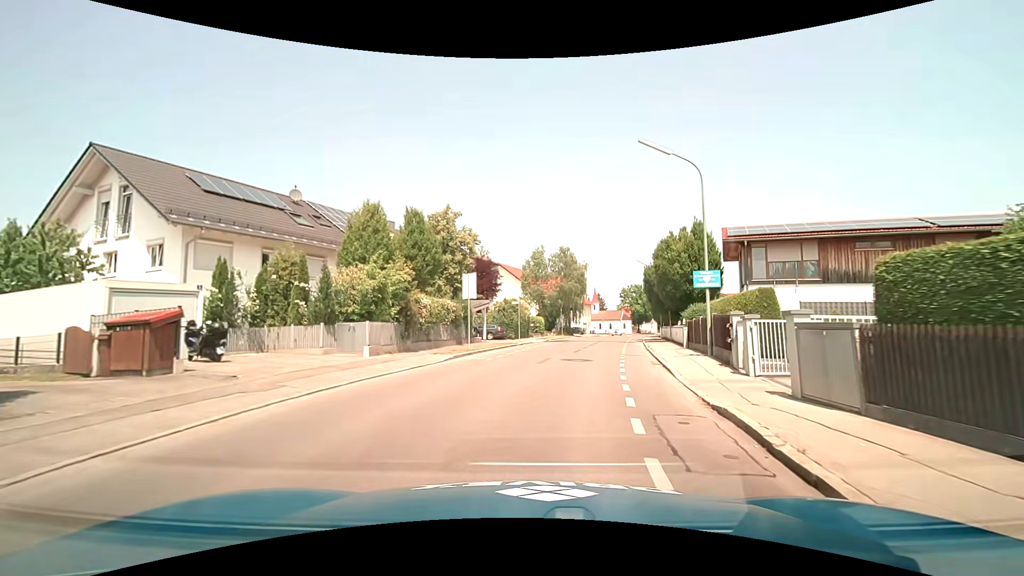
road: tertiary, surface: asphalt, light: Day
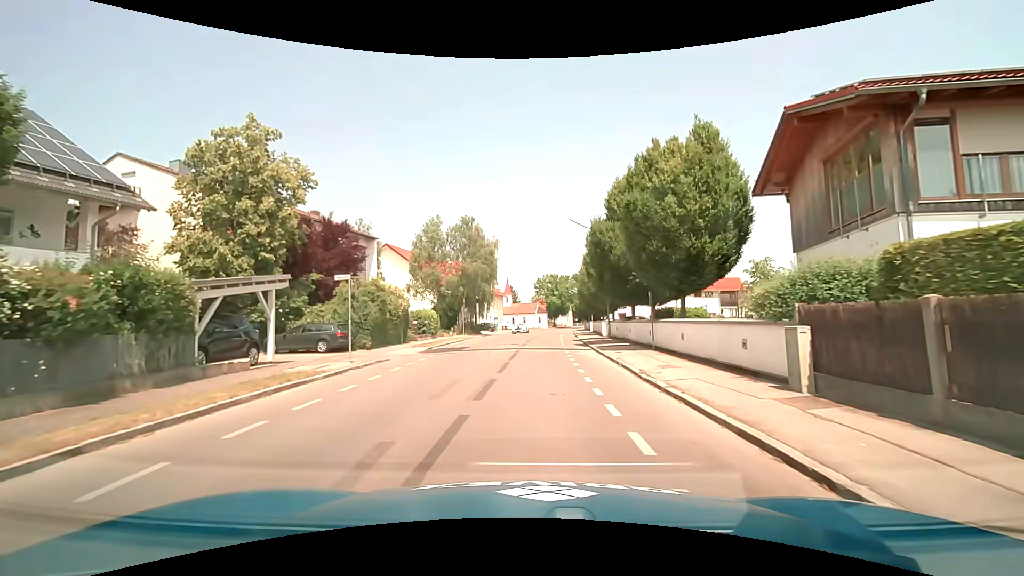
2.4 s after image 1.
(+2.0, +19.1) m; +10°
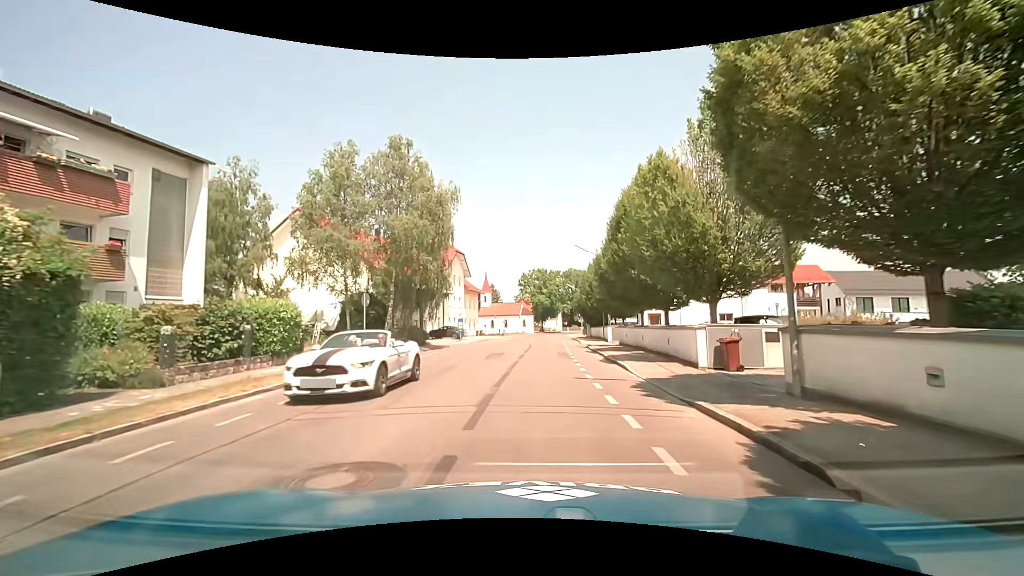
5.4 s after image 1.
(+0.3, +24.7) m; +1°
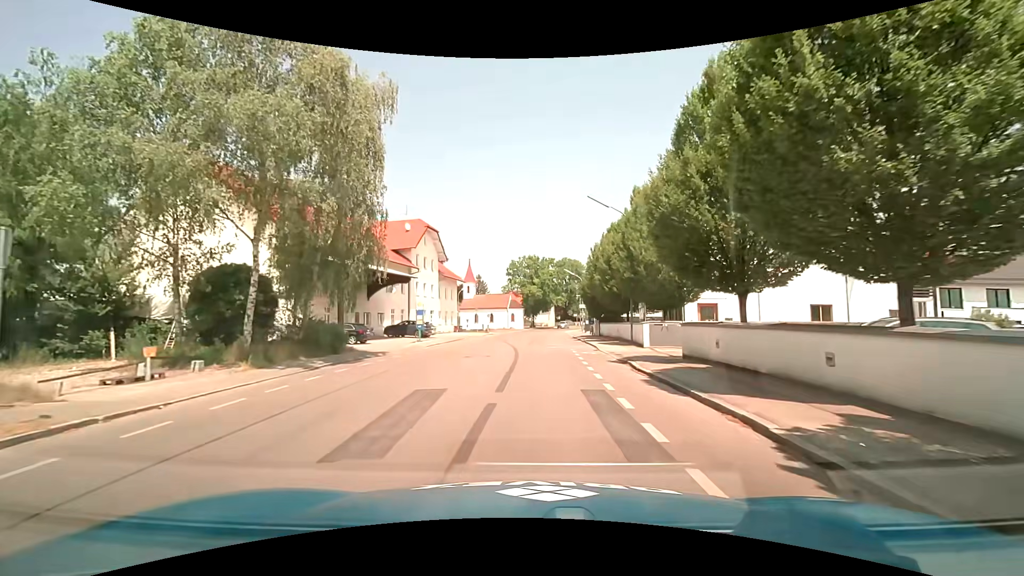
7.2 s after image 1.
(+0.3, +15.0) m; +2°
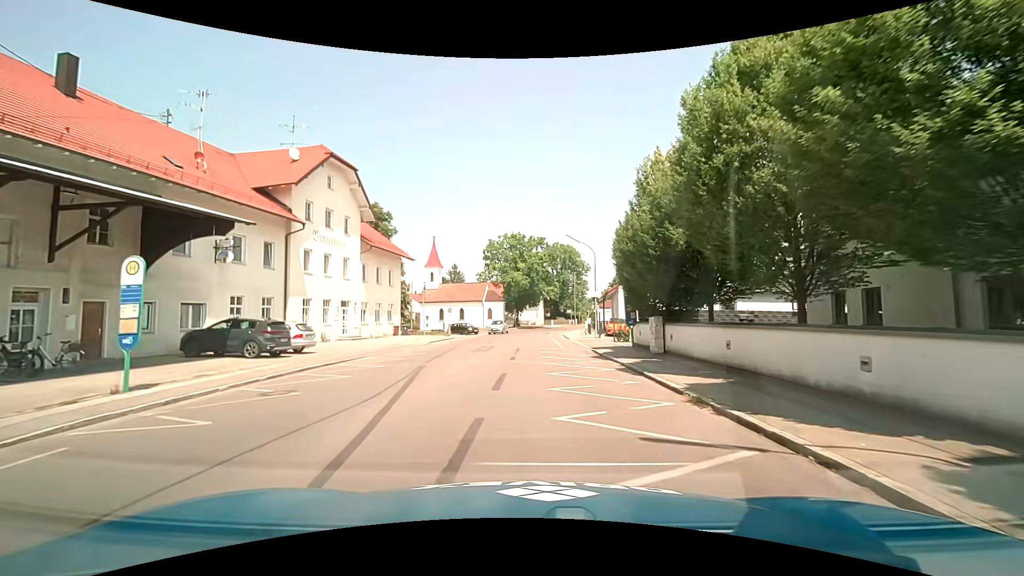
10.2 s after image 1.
(+0.6, +25.2) m; +2°
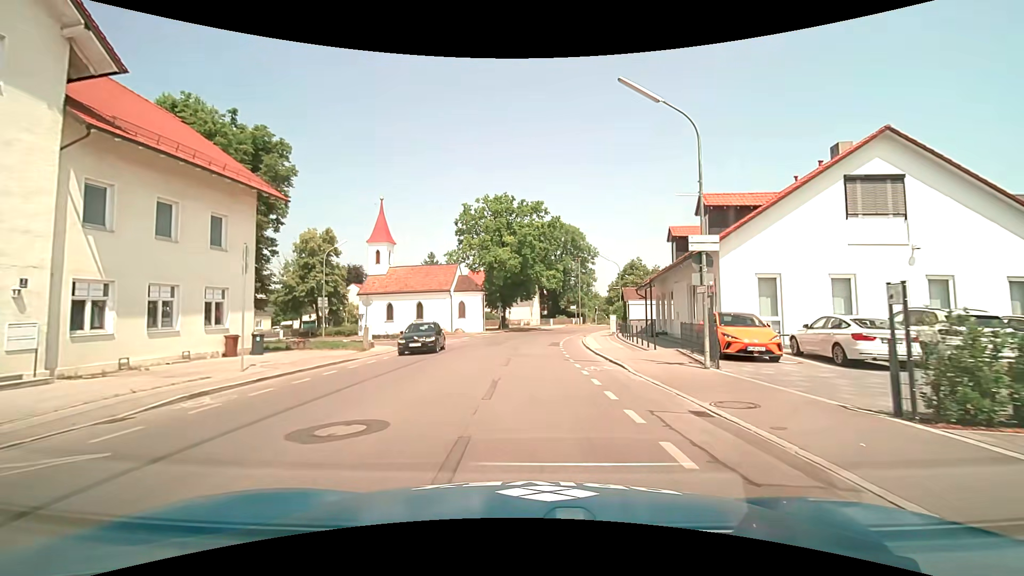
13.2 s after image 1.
(+0.1, +25.4) m; +1°
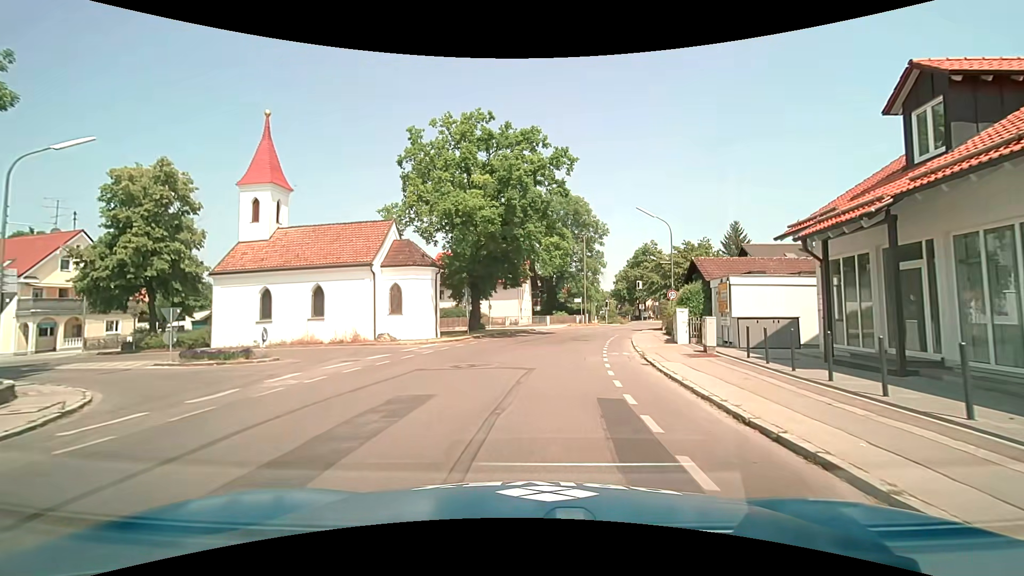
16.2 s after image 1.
(+0.2, +22.5) m; +1°
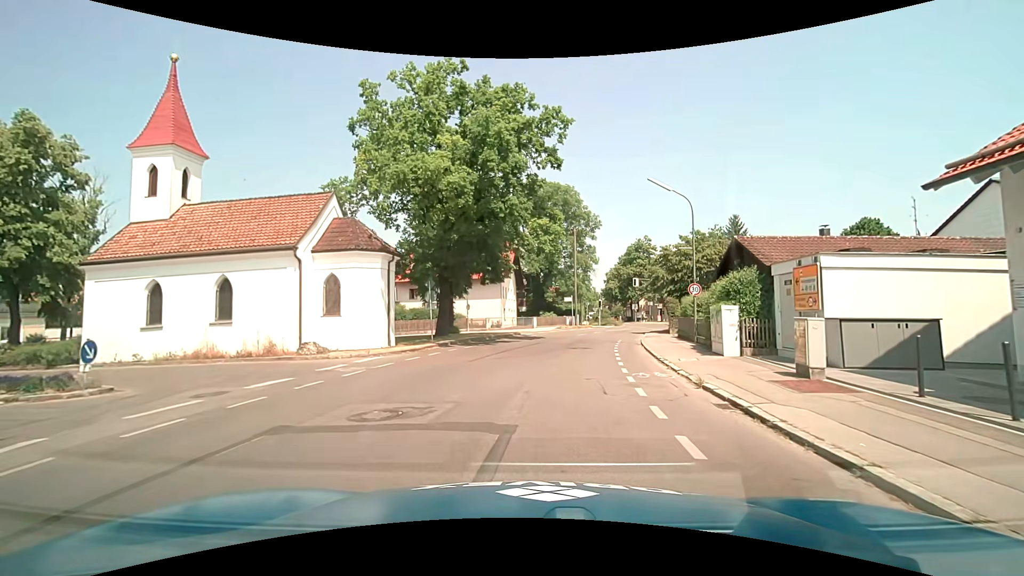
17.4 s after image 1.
(+0.1, +7.1) m; +2°
(-2, +10) (-9, +16) (-18, +19) (-28, +21) (-38, +24) (-48, +25) (-58, +27) (-68, +28) (-78, +29) (-87, +28) m
